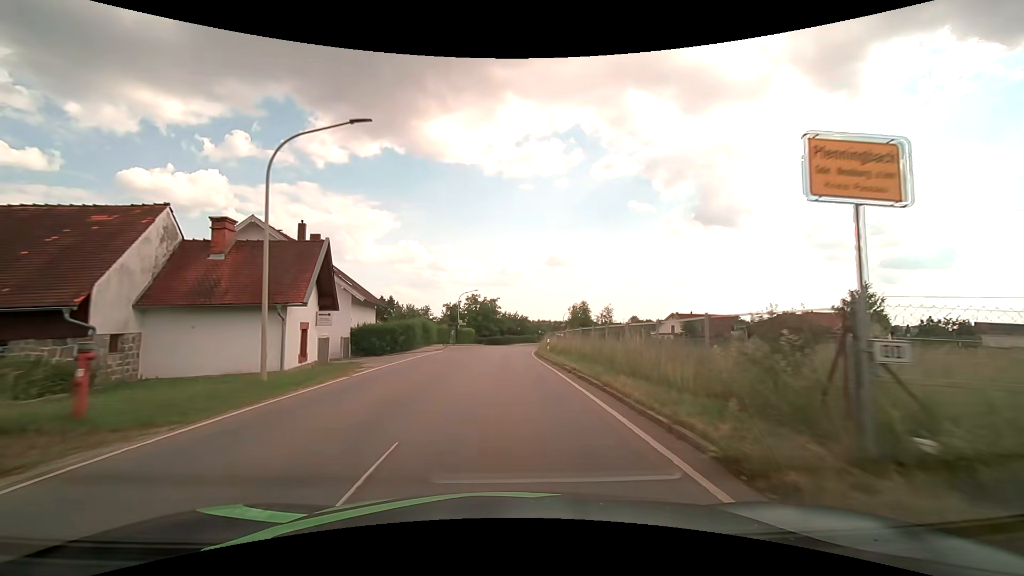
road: tertiary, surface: asphalt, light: Day
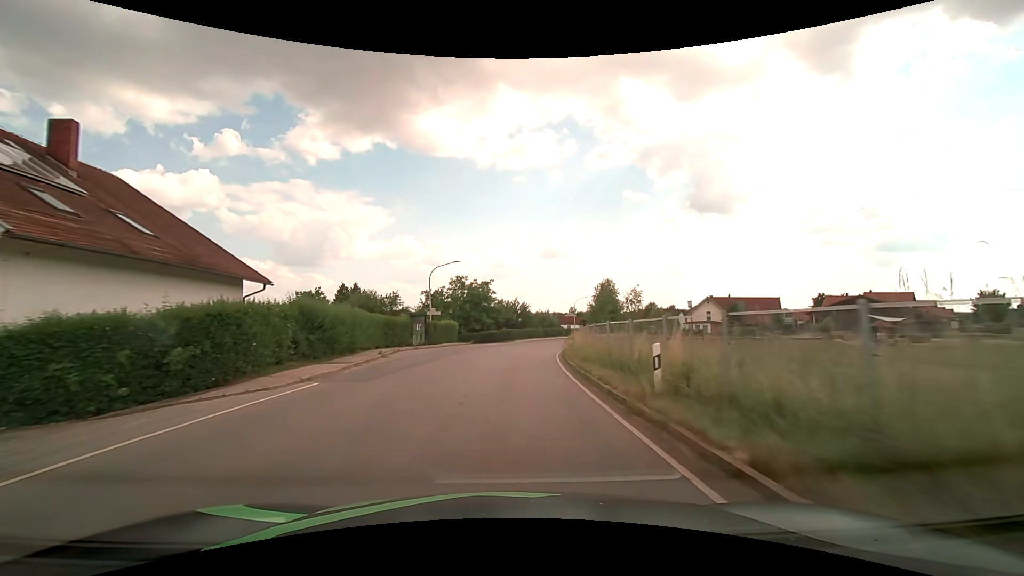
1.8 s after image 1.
(0.0, +23.5) m; +1°
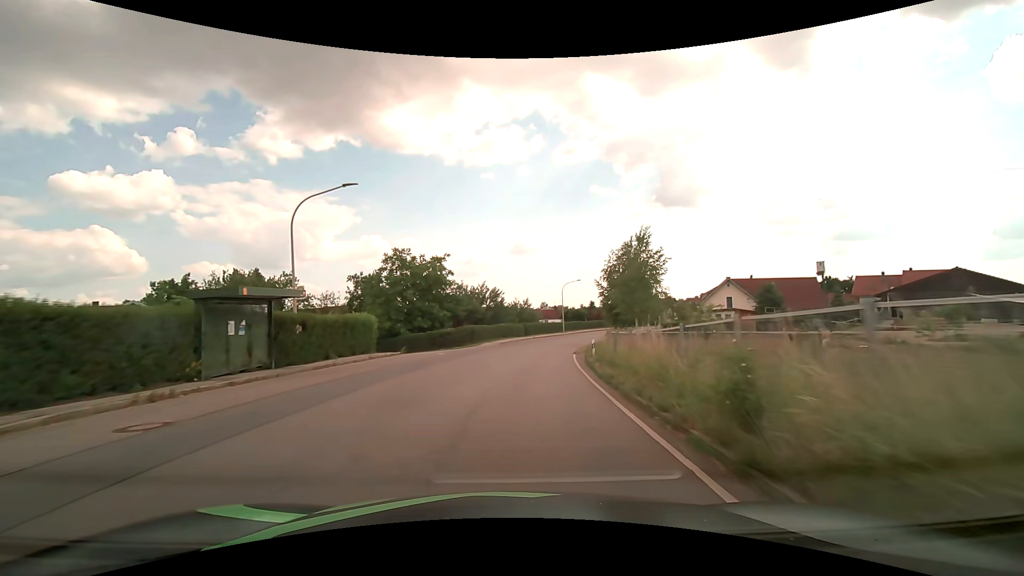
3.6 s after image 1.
(+0.5, +23.3) m; +3°
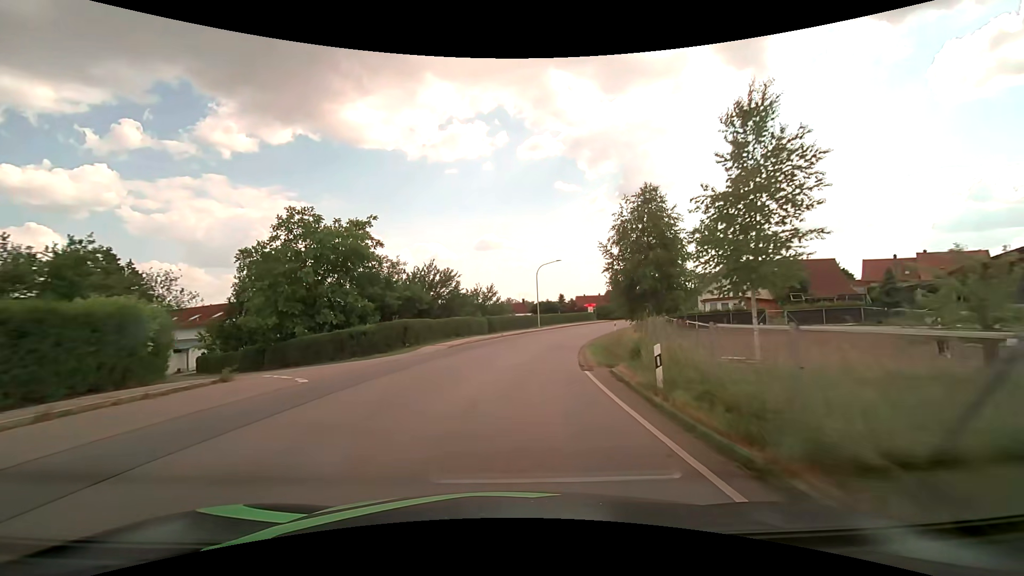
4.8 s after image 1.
(+0.6, +15.5) m; +4°
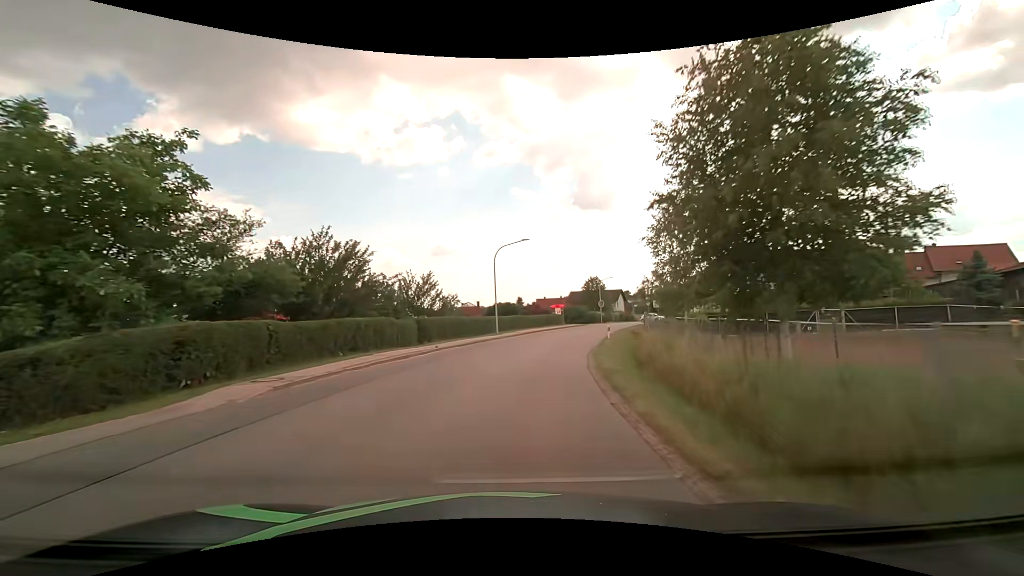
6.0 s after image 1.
(+0.6, +15.5) m; +5°
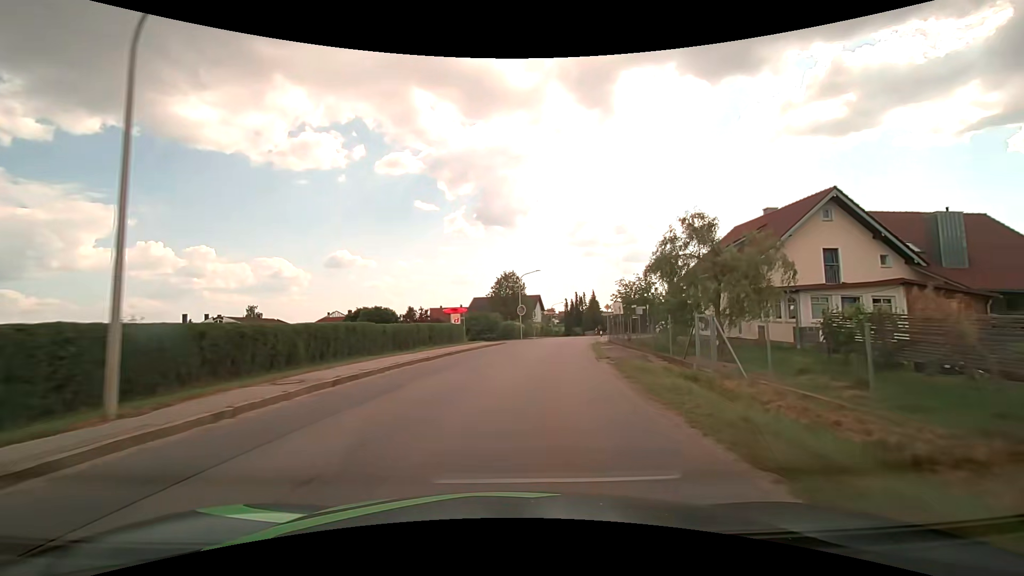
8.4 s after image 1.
(+2.7, +30.3) m; +11°
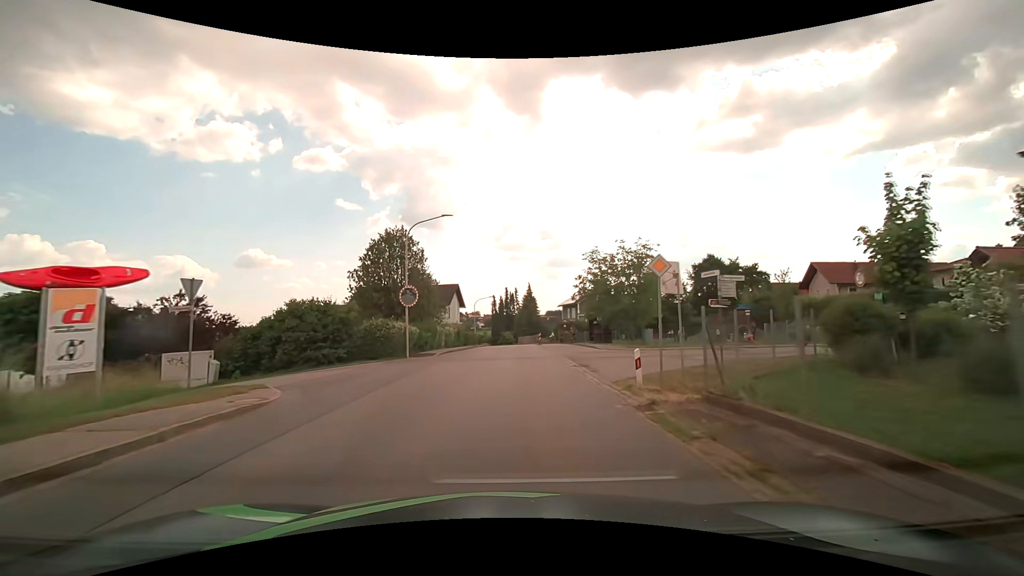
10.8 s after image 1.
(+2.6, +30.0) m; +8°
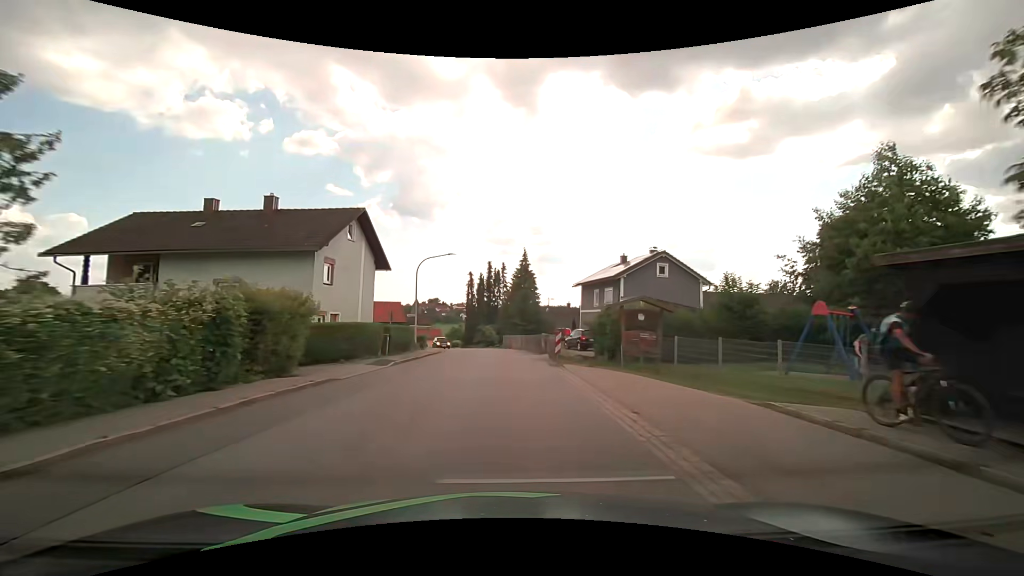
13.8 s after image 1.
(+0.9, +38.1) m; +2°
(0, +10) (0, +20) (0, +30) (0, +40) (-1, +50) (-3, +60) (-6, +69) (-10, +79) (-14, +87) (-20, +96) m
